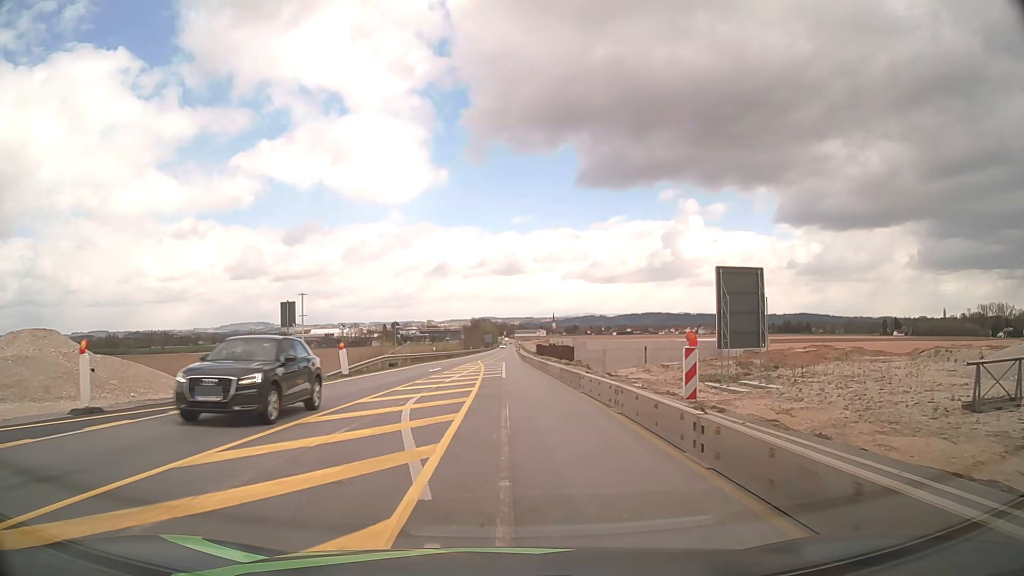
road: motorway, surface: asphalt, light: Day
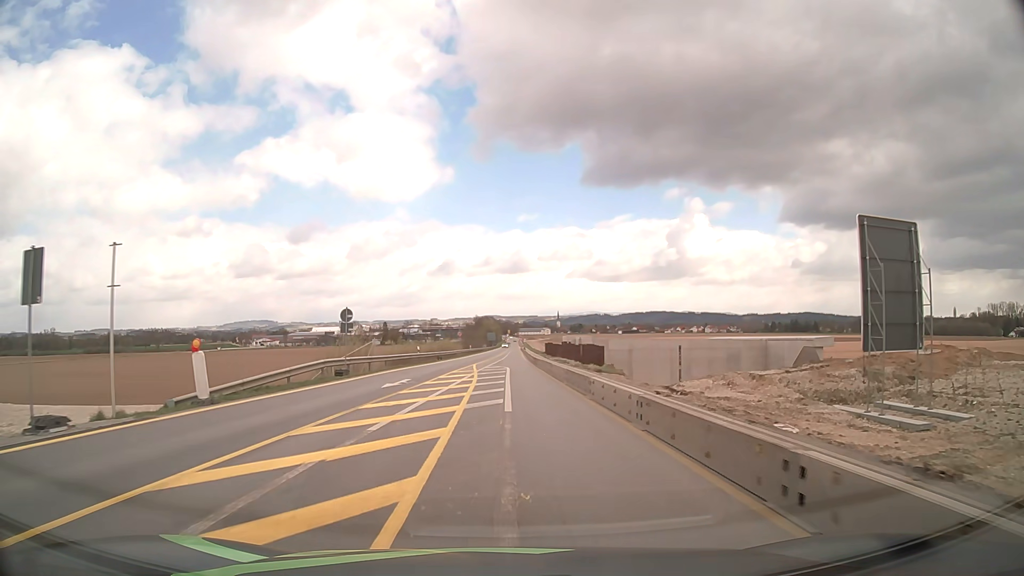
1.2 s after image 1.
(-0.1, +14.6) m; 0°
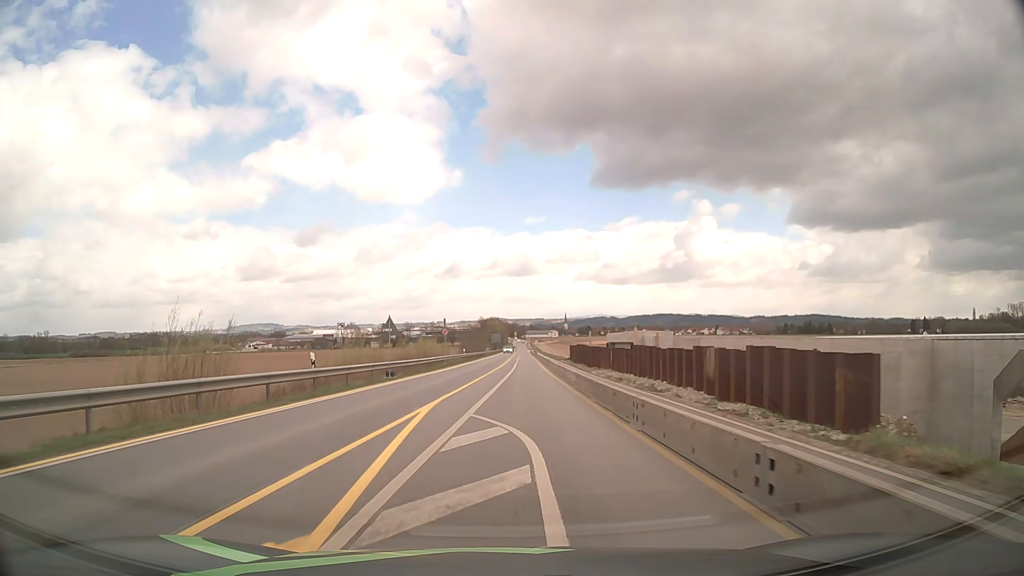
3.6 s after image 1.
(-0.2, +29.6) m; 0°
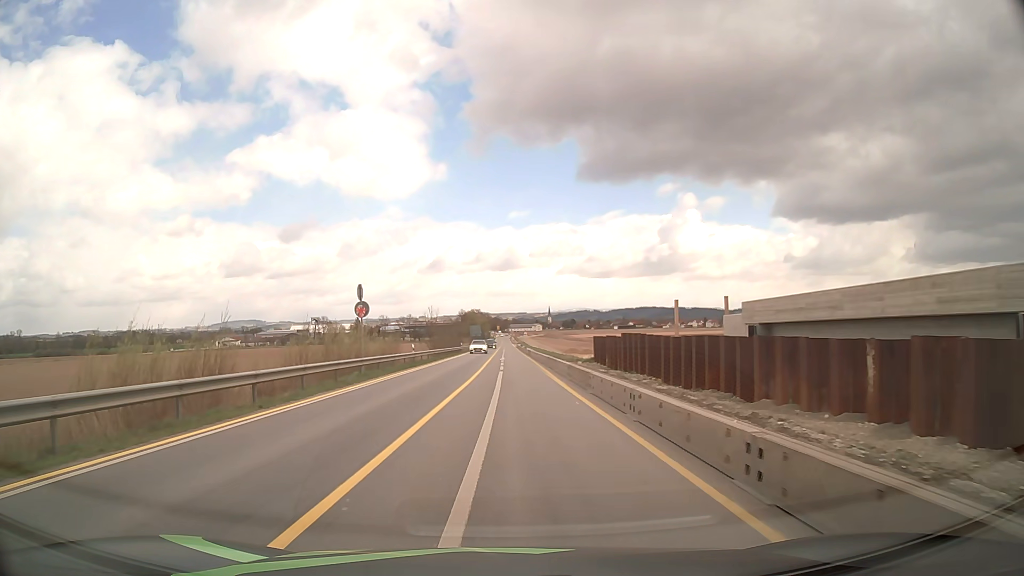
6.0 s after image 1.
(+0.3, +29.7) m; +1°
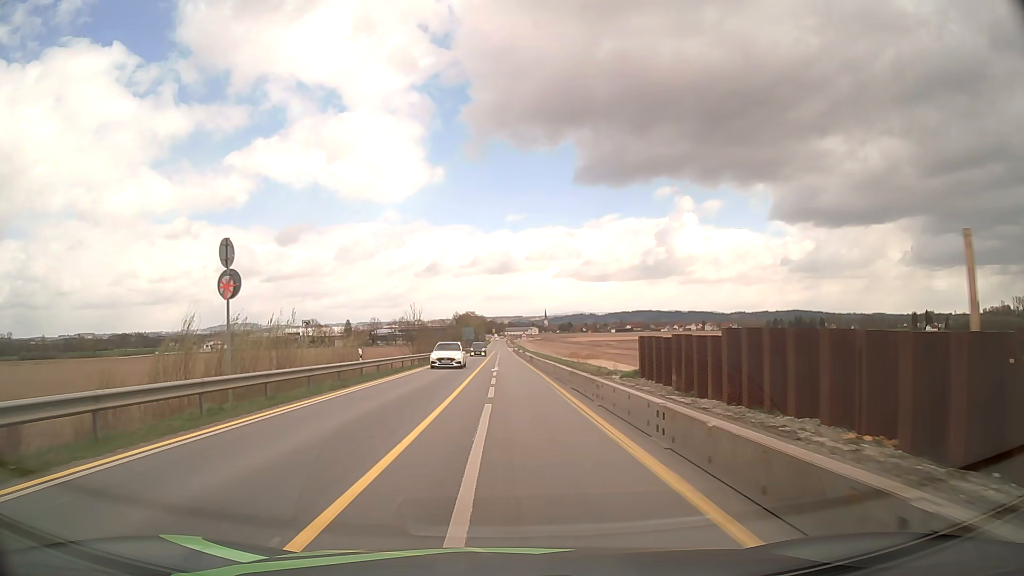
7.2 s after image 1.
(+0.1, +14.9) m; 0°
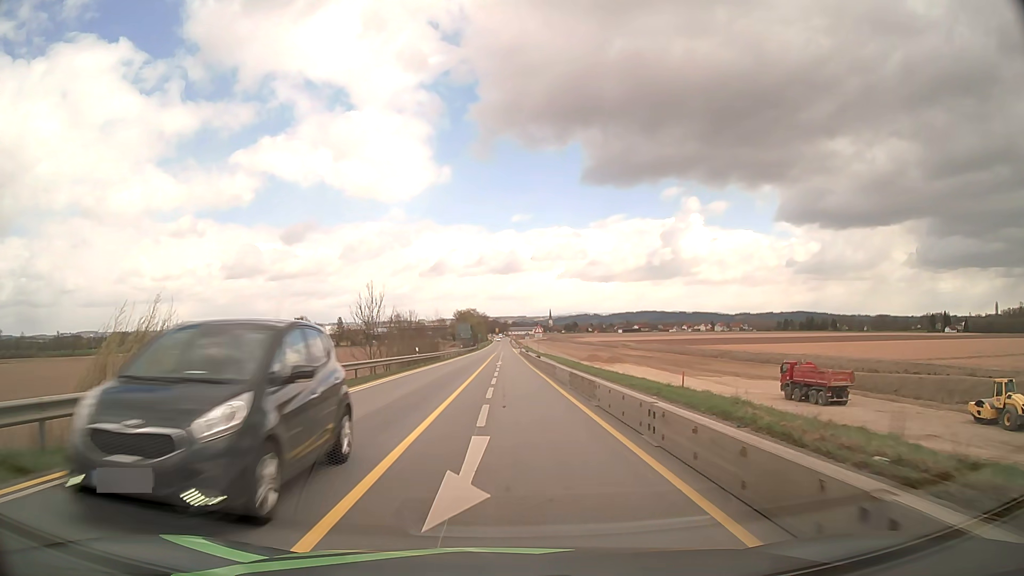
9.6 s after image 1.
(-0.1, +29.7) m; 0°
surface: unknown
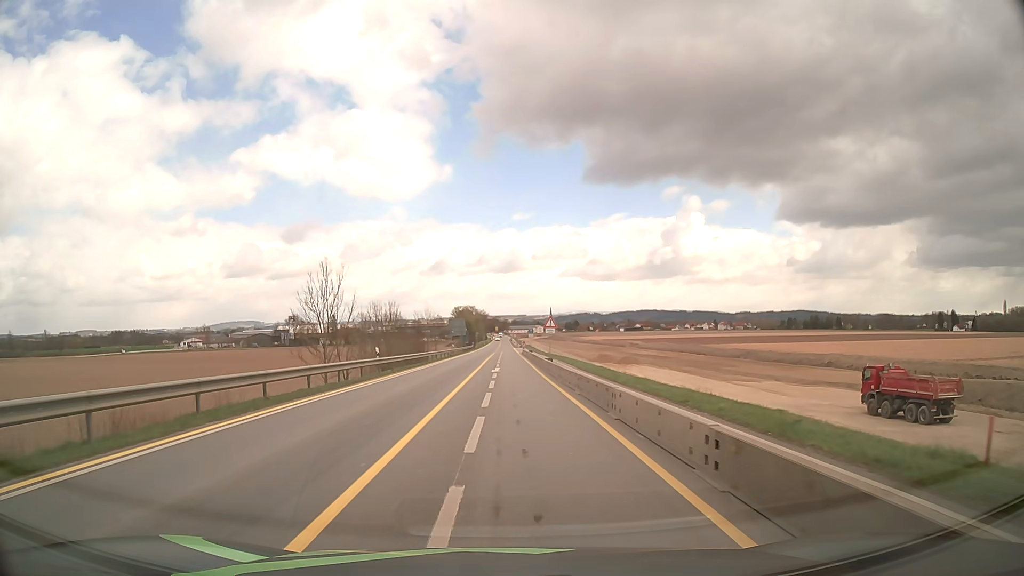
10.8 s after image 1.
(0.0, +14.9) m; 0°
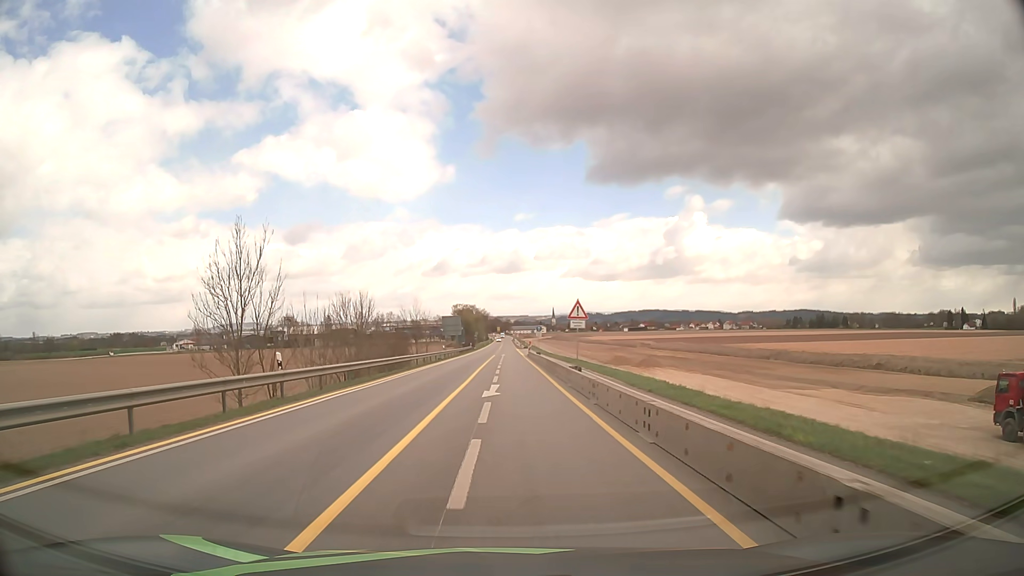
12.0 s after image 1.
(0.0, +14.8) m; 0°
(0, +10) (0, +20) (0, +30) (0, +40) (0, +50) (0, +60) (0, +70) (0, +80) (0, +90) (0, +100) m
